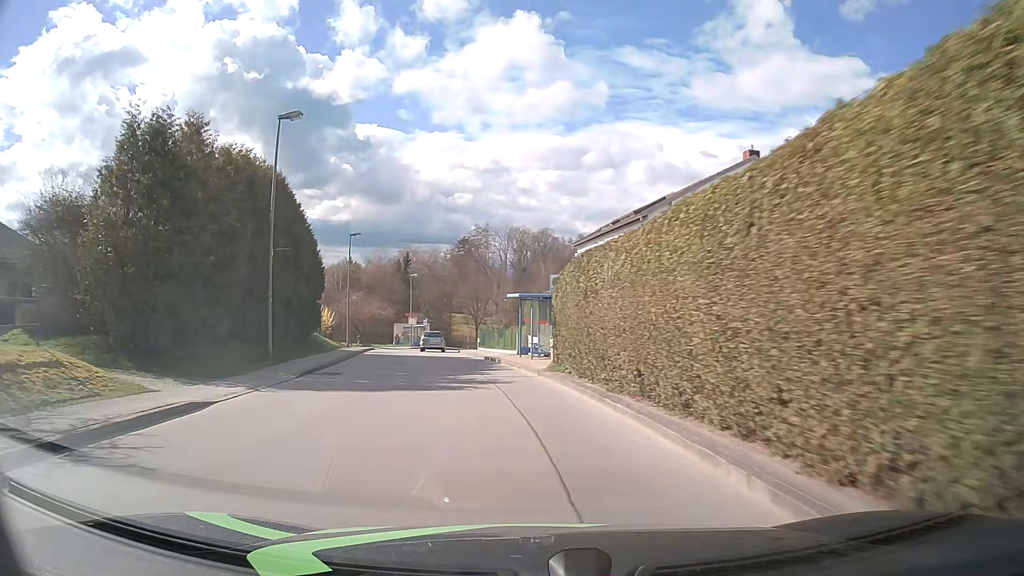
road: unclassified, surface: asphalt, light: Day
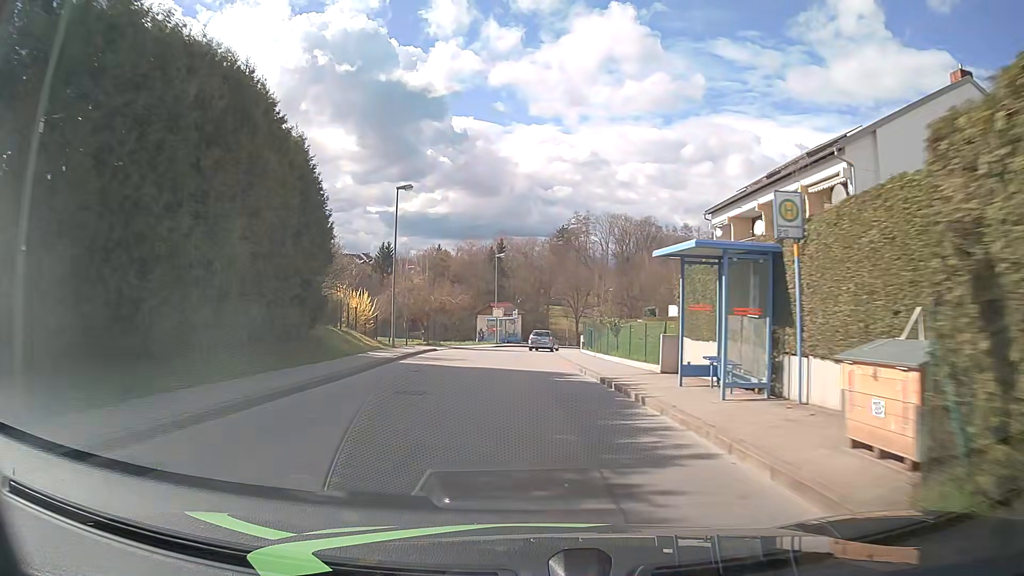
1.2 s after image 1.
(-1.3, +14.6) m; -9°
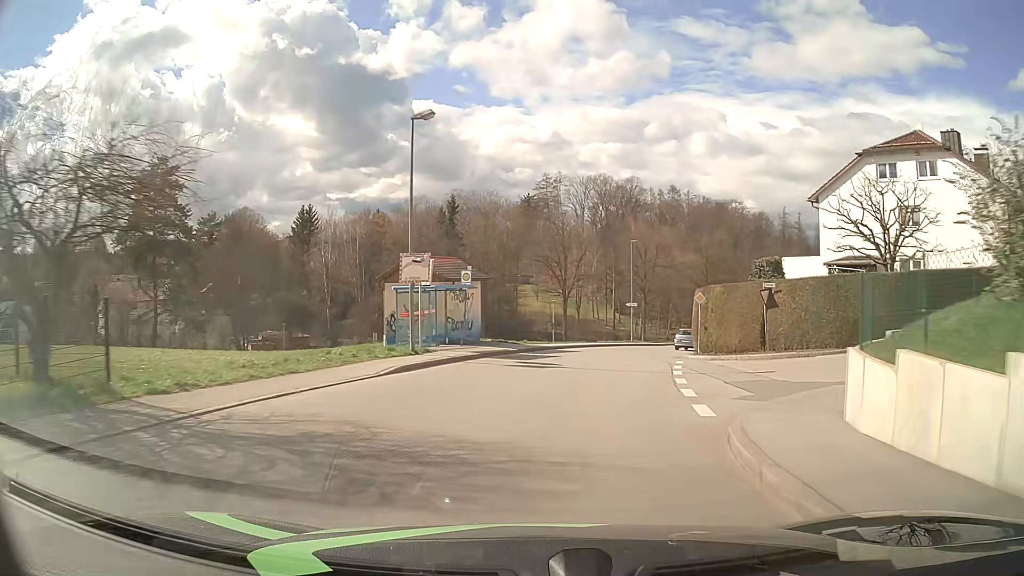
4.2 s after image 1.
(-1.0, +37.7) m; +2°
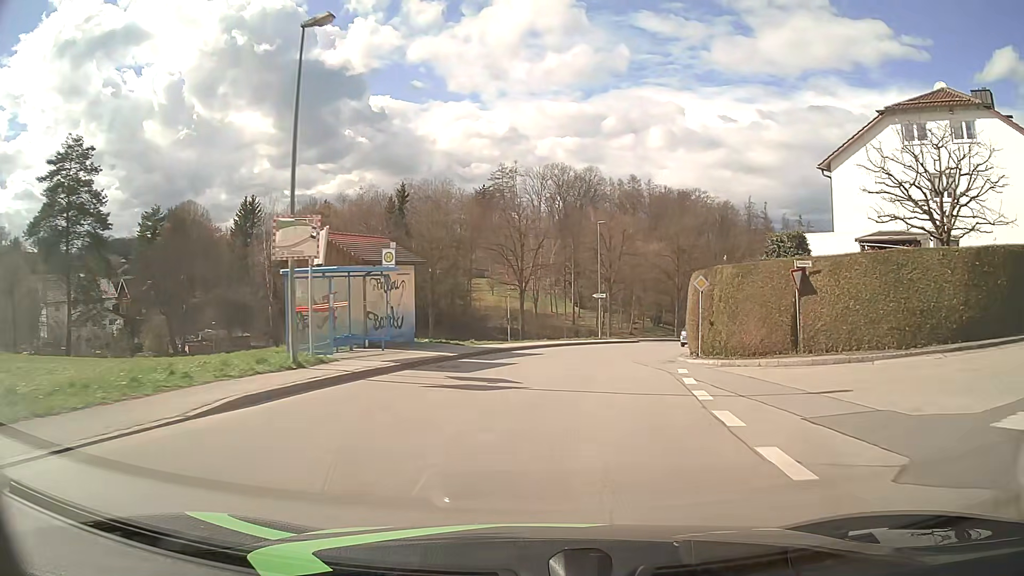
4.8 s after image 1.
(+0.3, +7.4) m; +4°
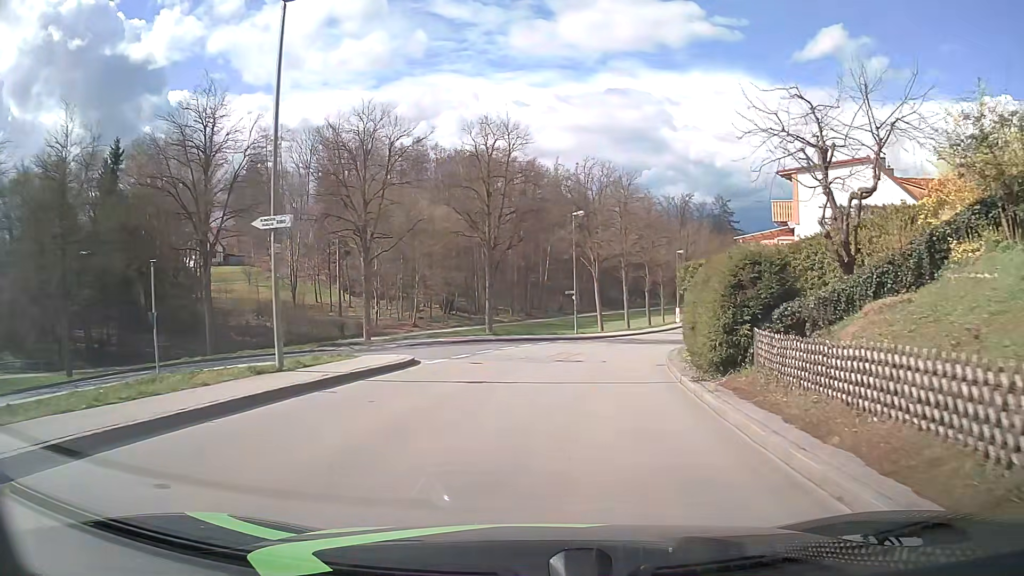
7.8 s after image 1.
(+4.5, +31.8) m; +17°
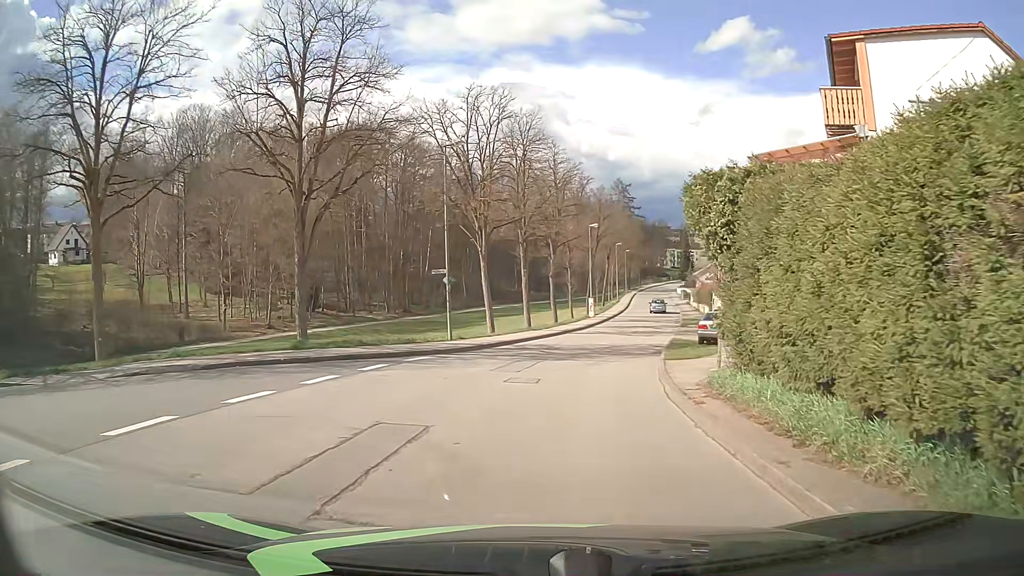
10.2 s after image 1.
(+1.5, +16.8) m; +10°
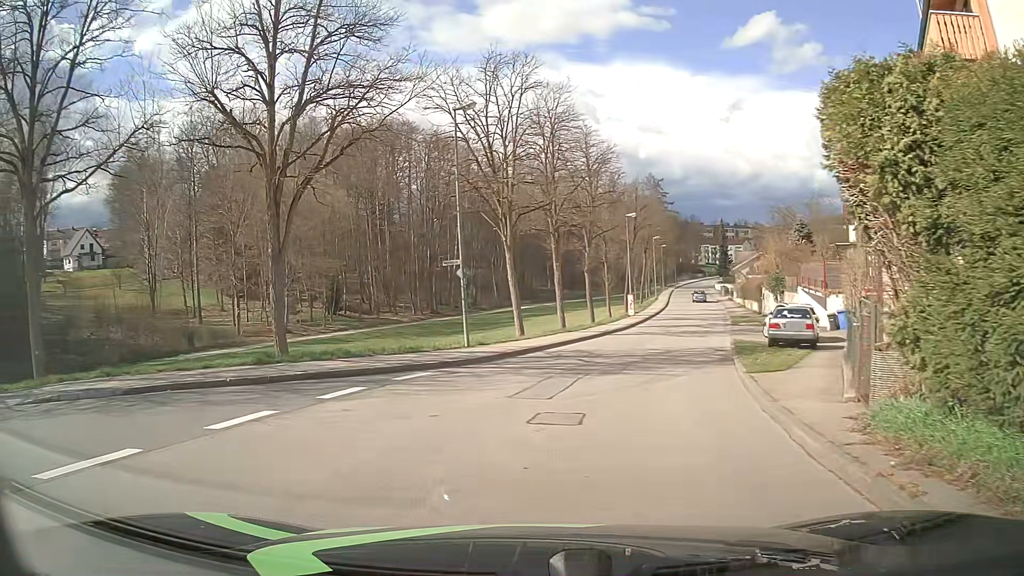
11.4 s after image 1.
(0.0, +4.9) m; -2°
